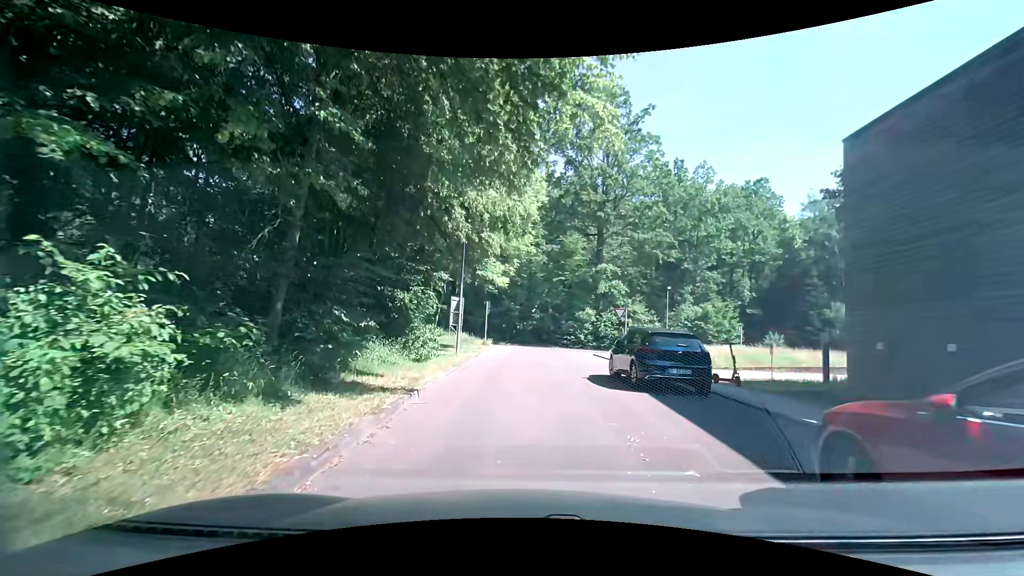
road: service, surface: asphalt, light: Day
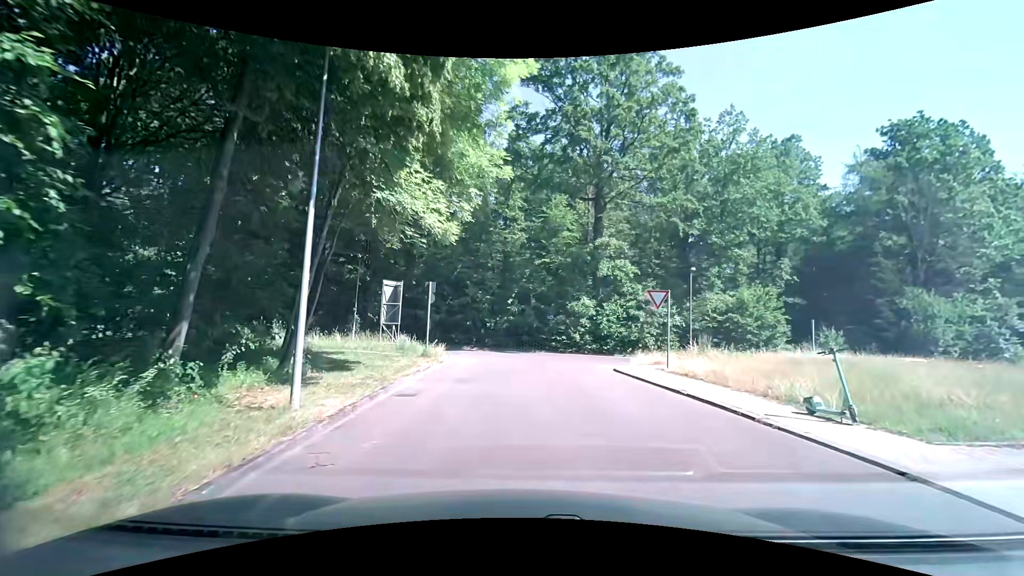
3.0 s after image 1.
(0.0, +13.7) m; +1°
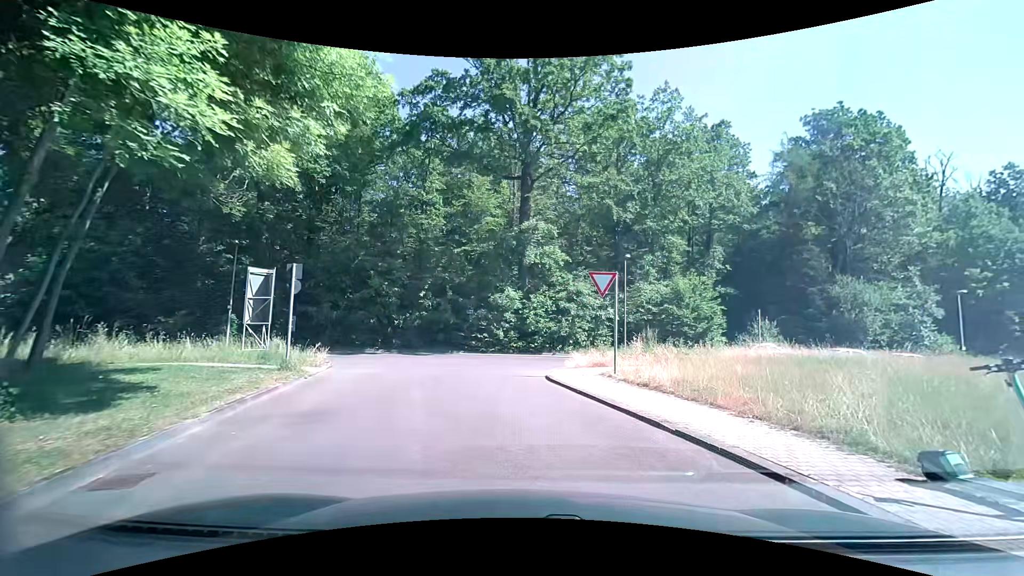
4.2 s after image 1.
(+0.5, +4.9) m; +11°
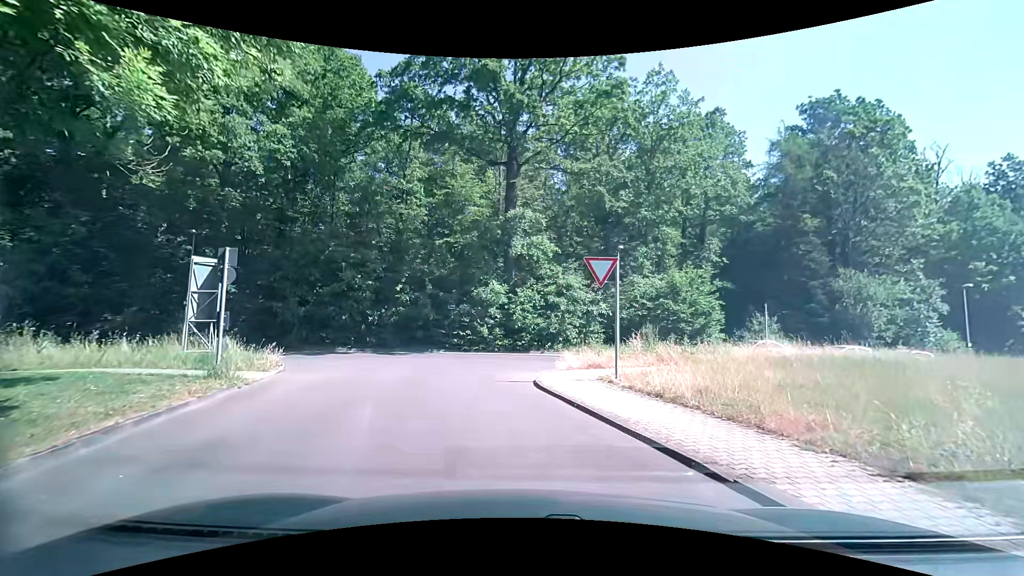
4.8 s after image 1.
(0.0, +2.3) m; -1°
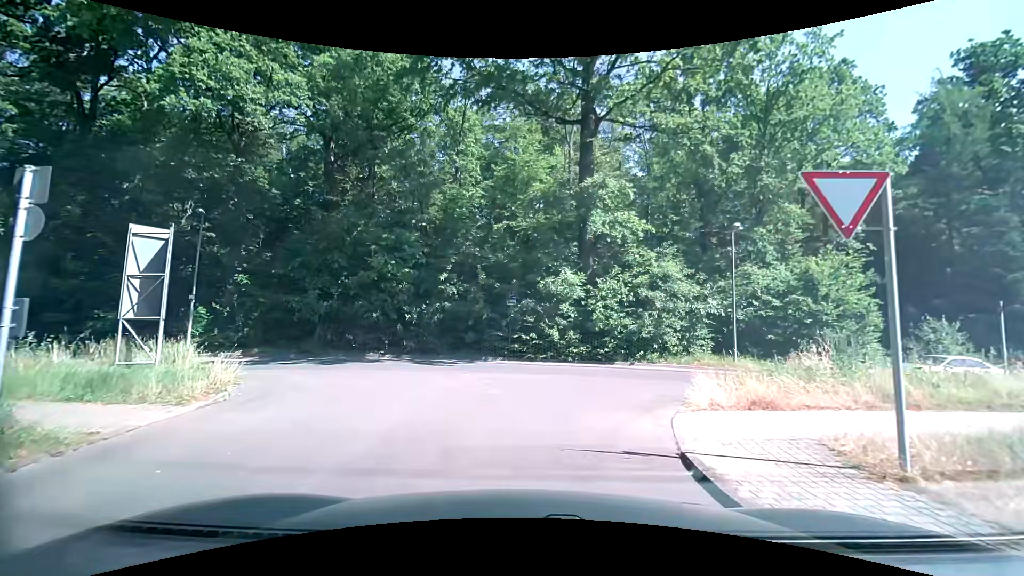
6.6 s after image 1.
(-0.3, +6.6) m; -8°
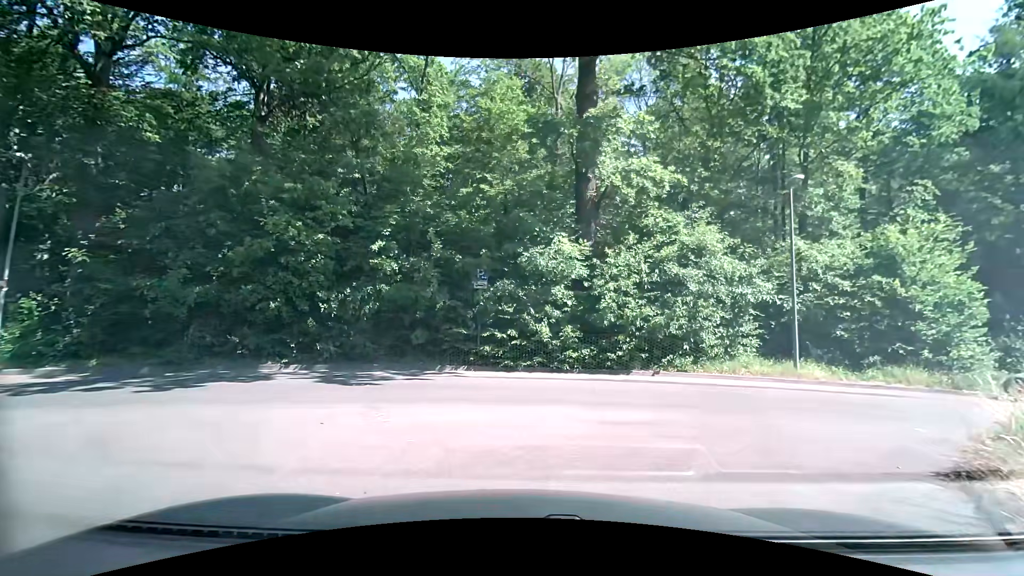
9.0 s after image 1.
(+0.2, +6.9) m; +5°
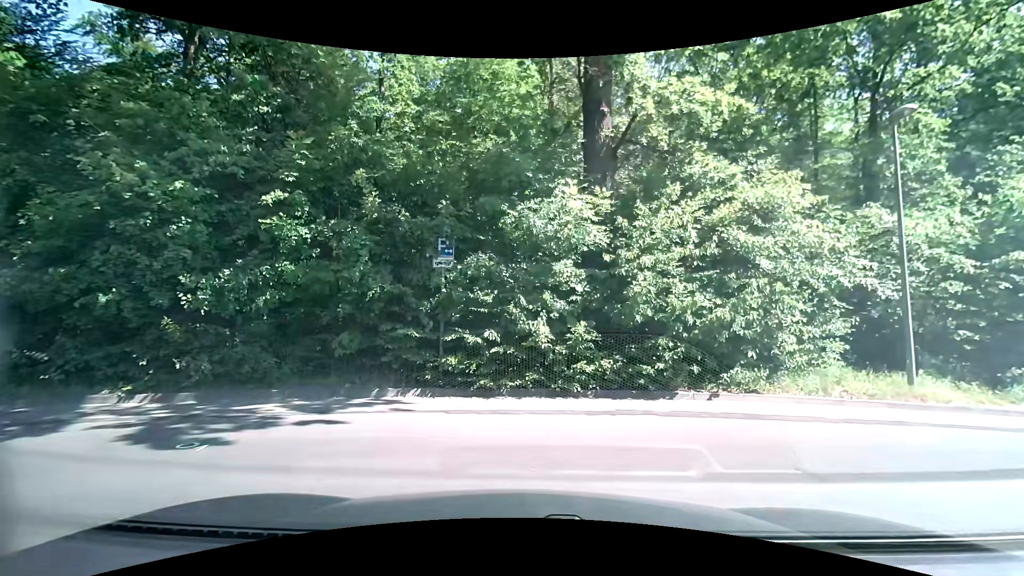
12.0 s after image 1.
(-0.1, +5.1) m; -2°
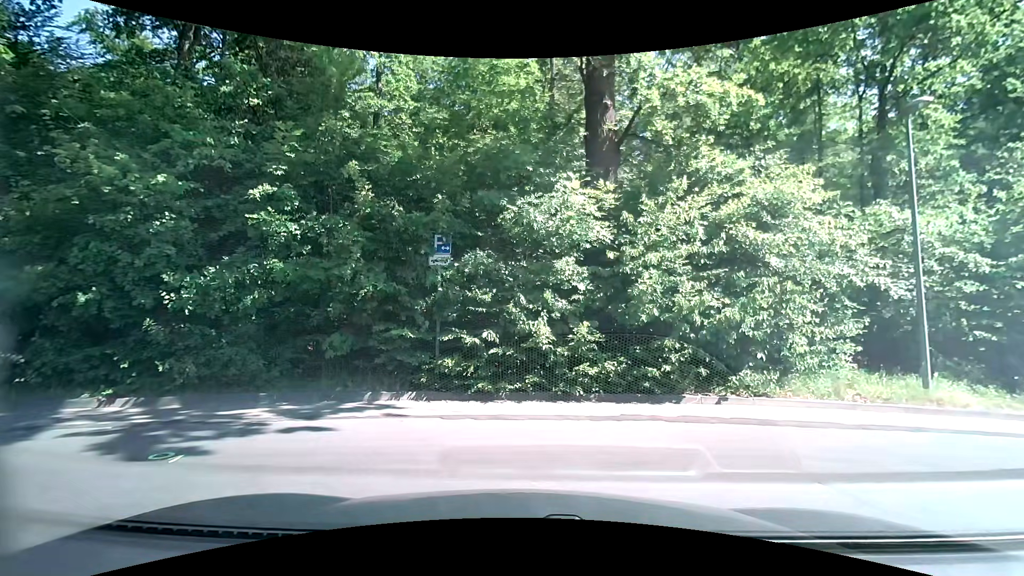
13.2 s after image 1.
(0.0, +0.4) m; 0°
